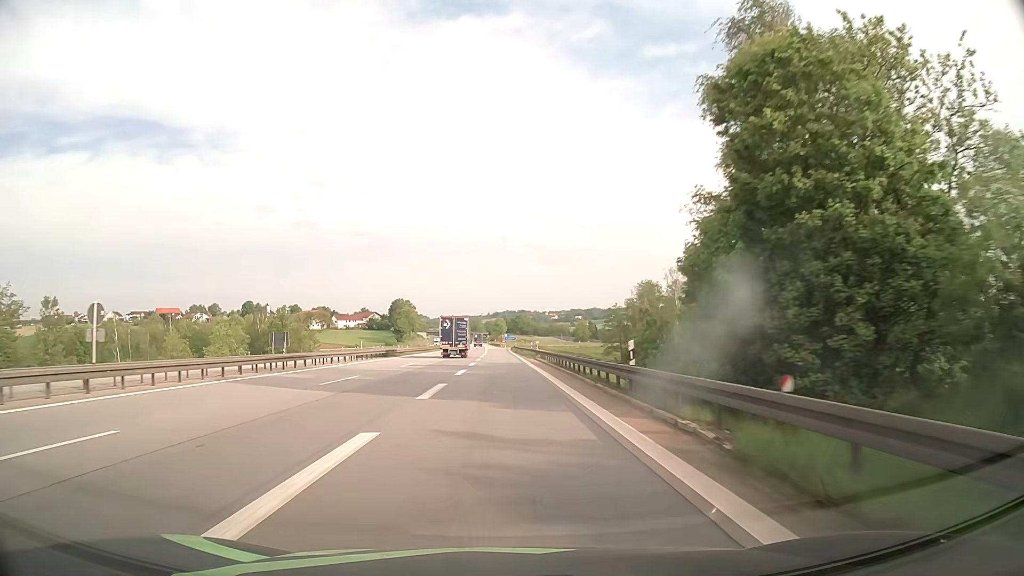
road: motorway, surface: asphalt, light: Day
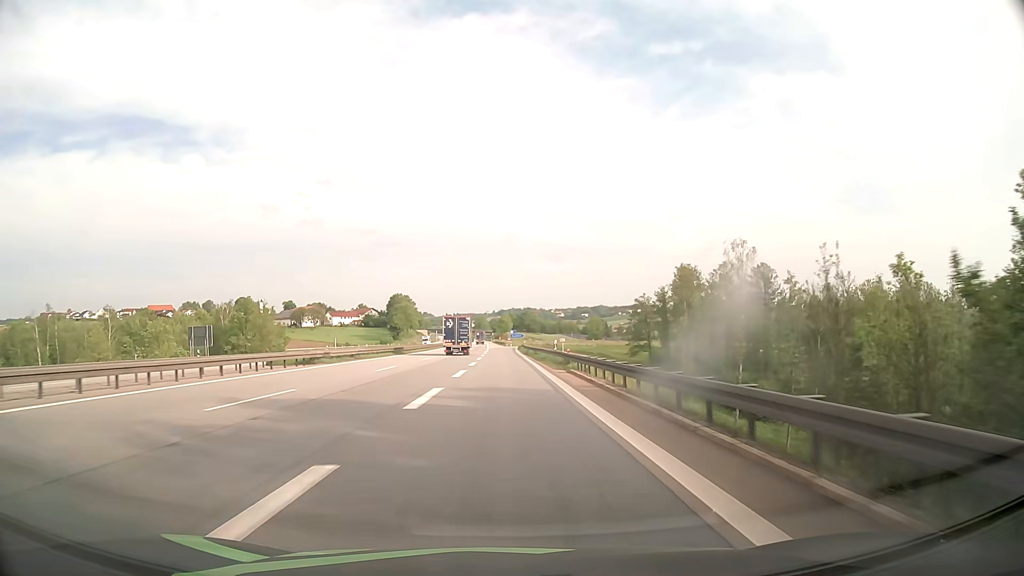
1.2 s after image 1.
(-0.2, +26.6) m; 0°
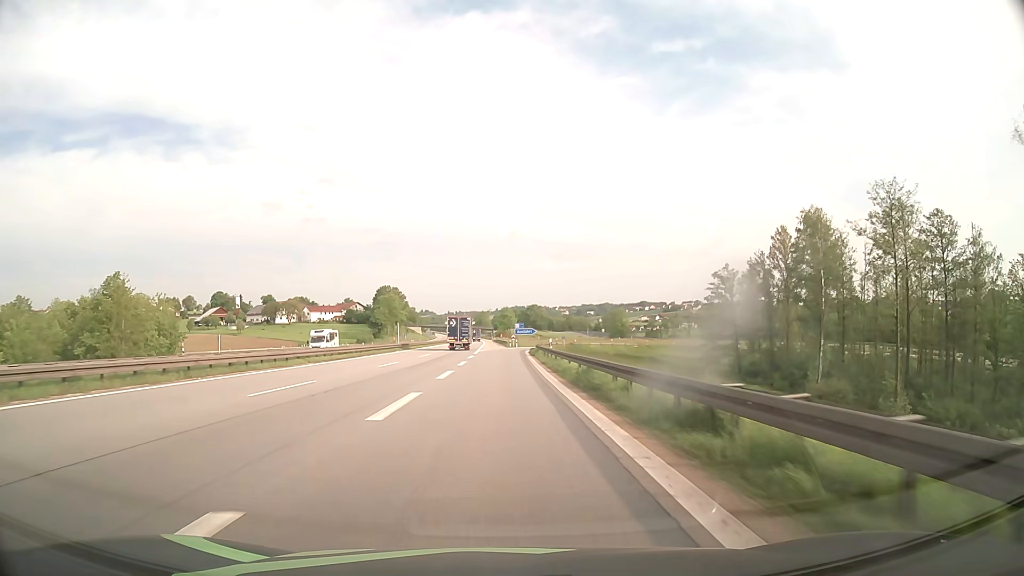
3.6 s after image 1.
(0.0, +50.2) m; 0°
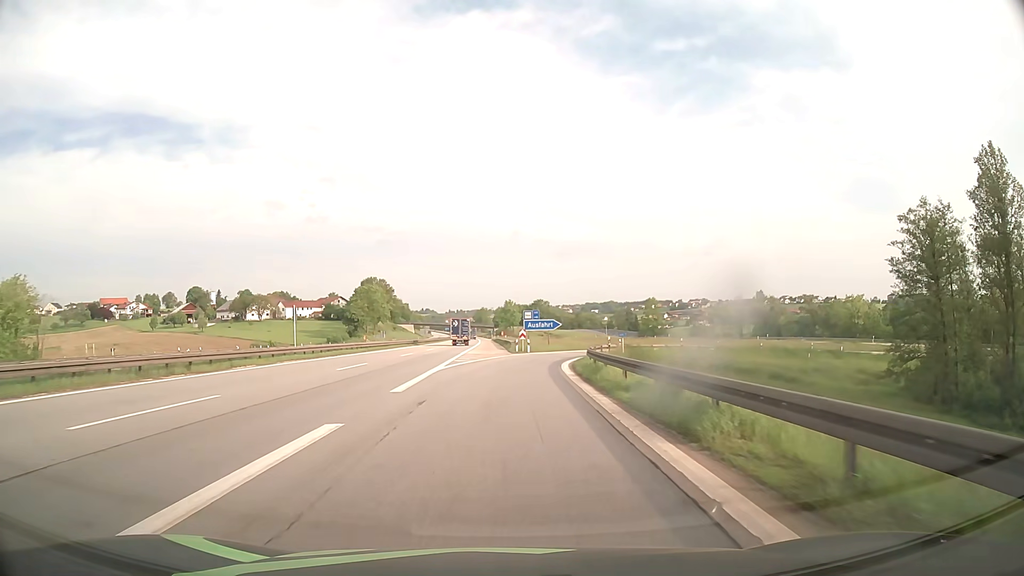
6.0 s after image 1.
(-0.2, +42.6) m; 0°
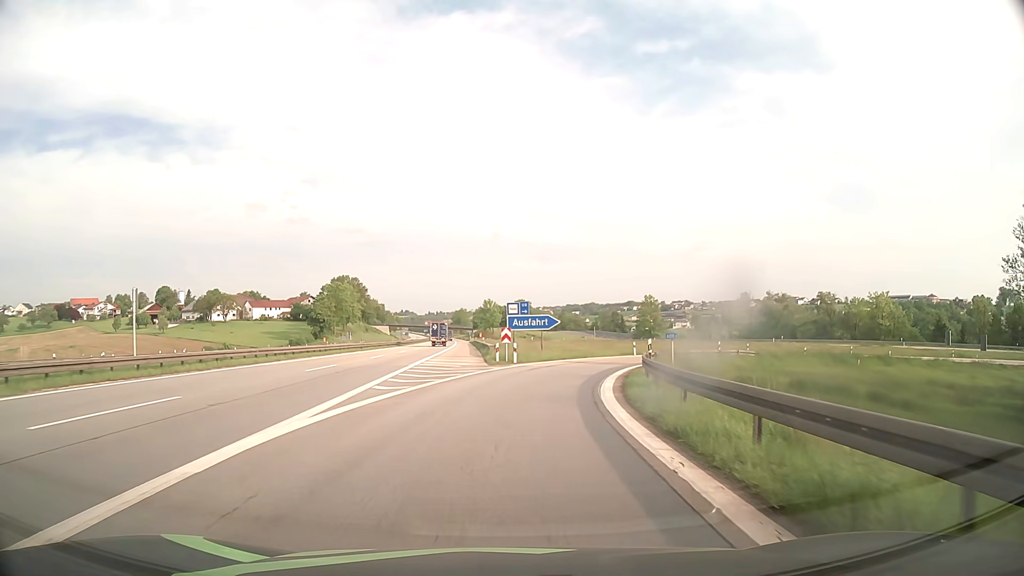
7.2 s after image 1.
(+0.2, +17.7) m; +2°
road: motorway_link
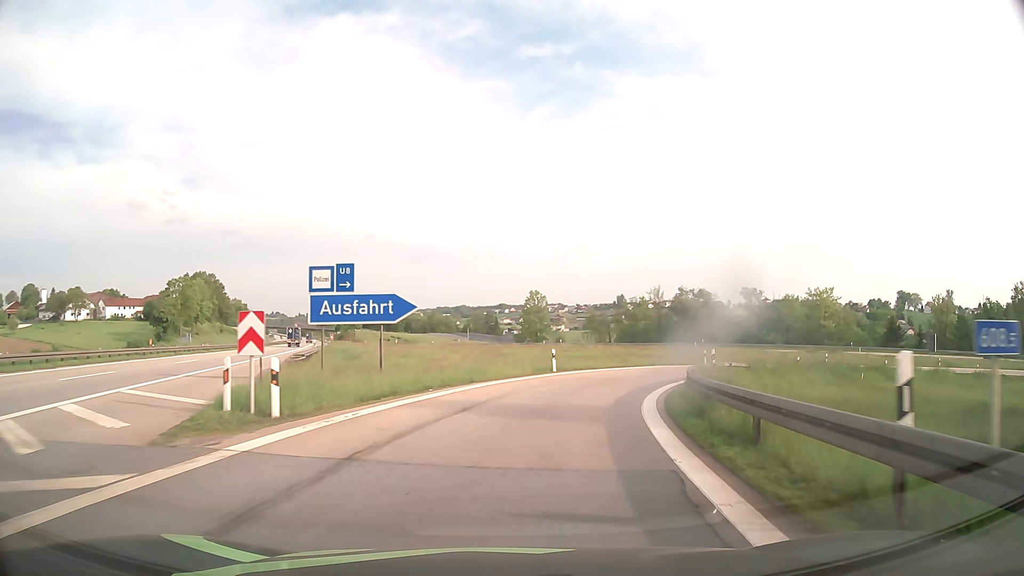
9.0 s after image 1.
(+1.9, +23.2) m; +11°
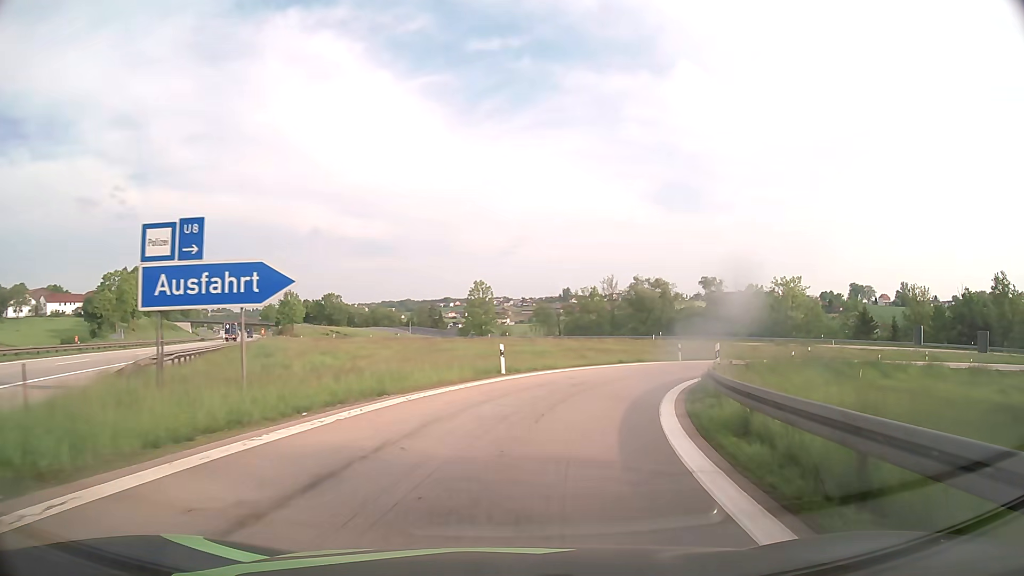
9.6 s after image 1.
(+0.3, +7.4) m; +5°
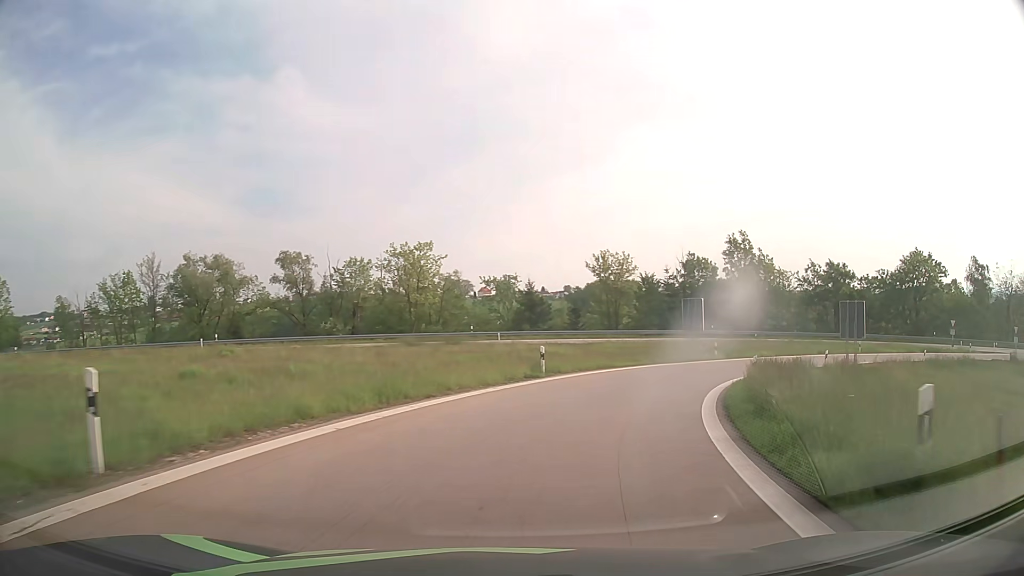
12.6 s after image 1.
(+9.7, +33.4) m; +35°
(+1, +10) (+4, +20) (+8, +28) (+15, +36) (+22, +43) (+31, +48) (+40, +51) (+50, +52) (+60, +52) (+70, +50) m
